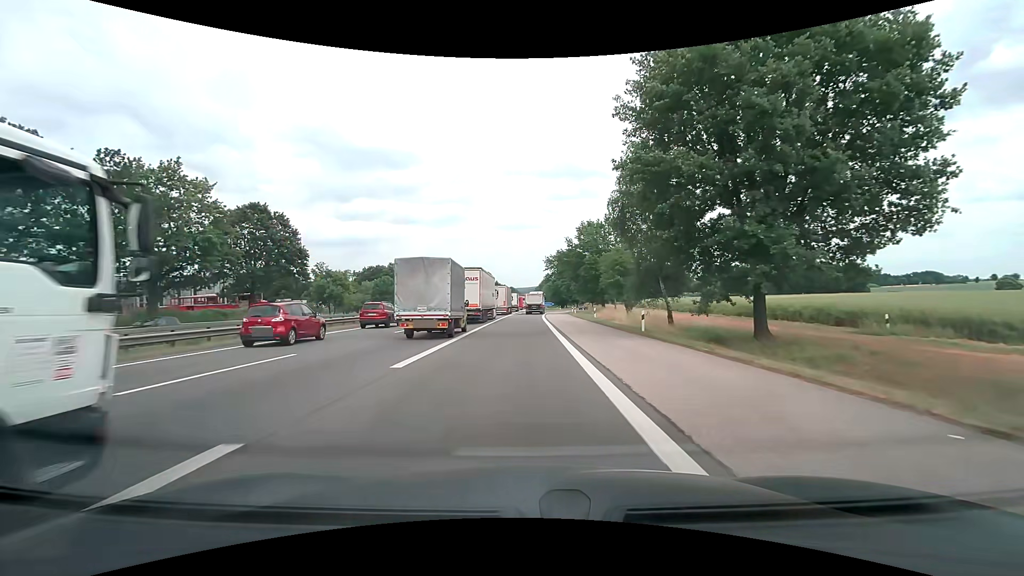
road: motorway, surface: asphalt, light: Day
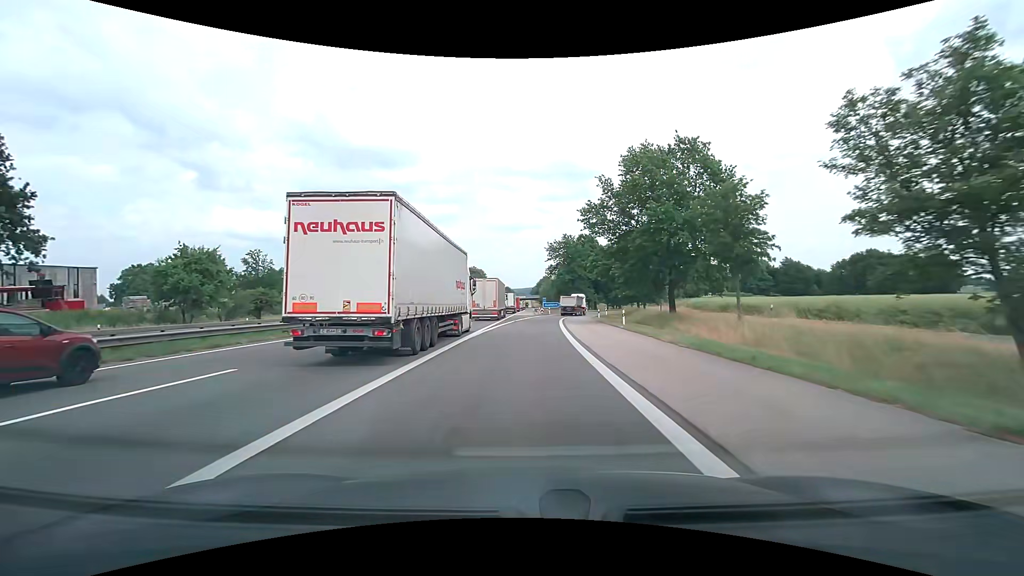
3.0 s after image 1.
(-0.1, +39.0) m; 0°
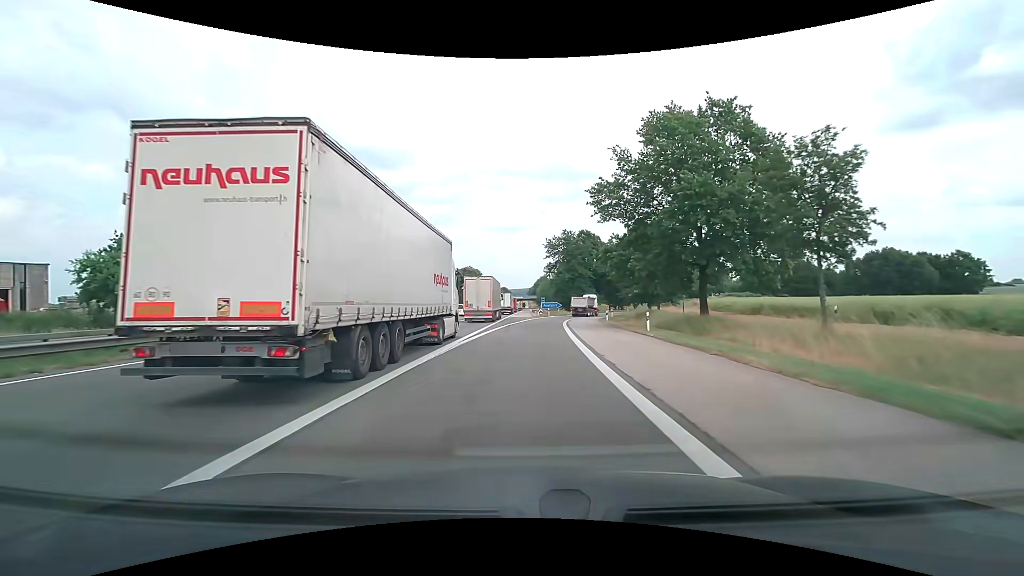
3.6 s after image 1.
(0.0, +8.0) m; 0°
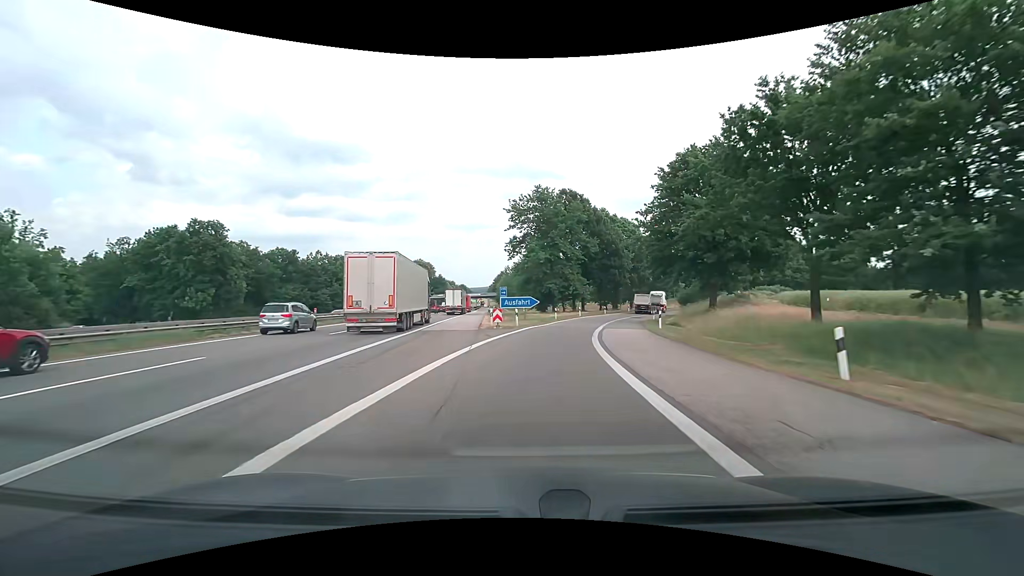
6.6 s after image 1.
(+1.3, +42.0) m; +4°
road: motorway_link
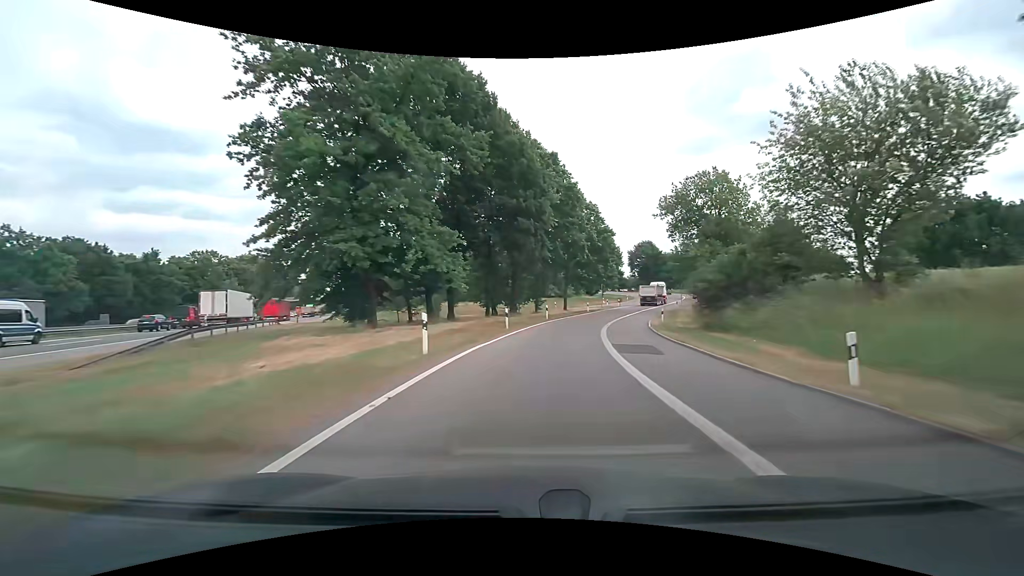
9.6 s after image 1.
(+5.3, +46.1) m; +14°
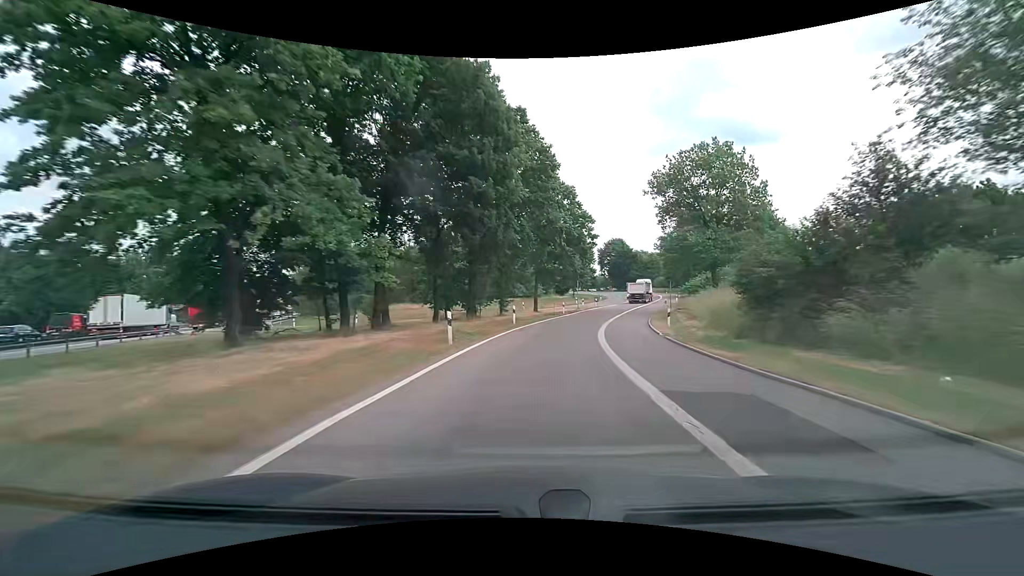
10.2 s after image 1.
(+0.3, +10.2) m; +4°
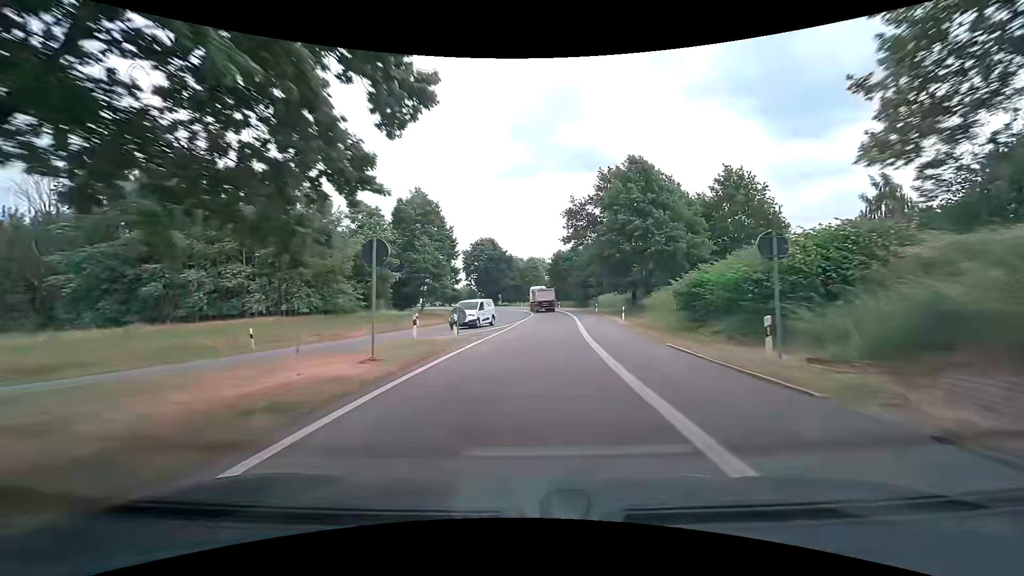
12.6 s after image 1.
(+5.9, +42.9) m; +15°
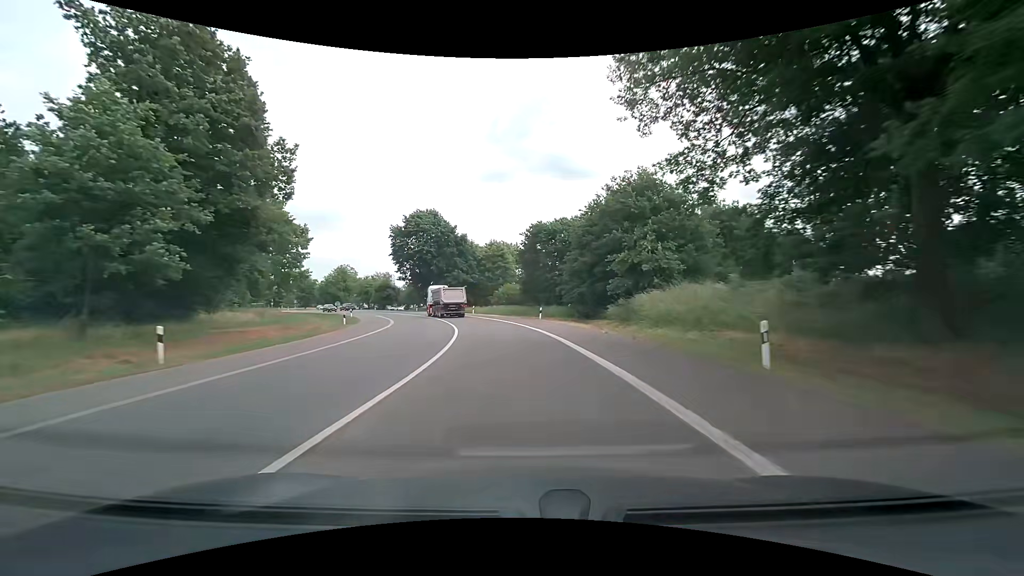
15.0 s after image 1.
(+2.6, +45.6) m; +4°
(0, +10) (-1, +20) (-2, +30) (-4, +40) (-6, +49) (-10, +59) (-13, +68) (-18, +77) (-23, +86) (-28, +94) m
